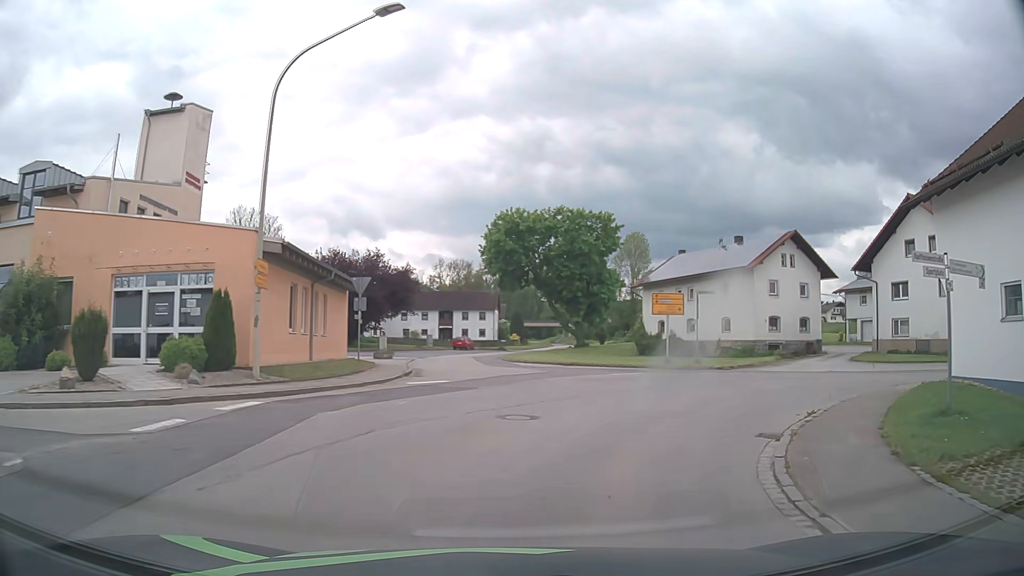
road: tertiary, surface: asphalt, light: Day
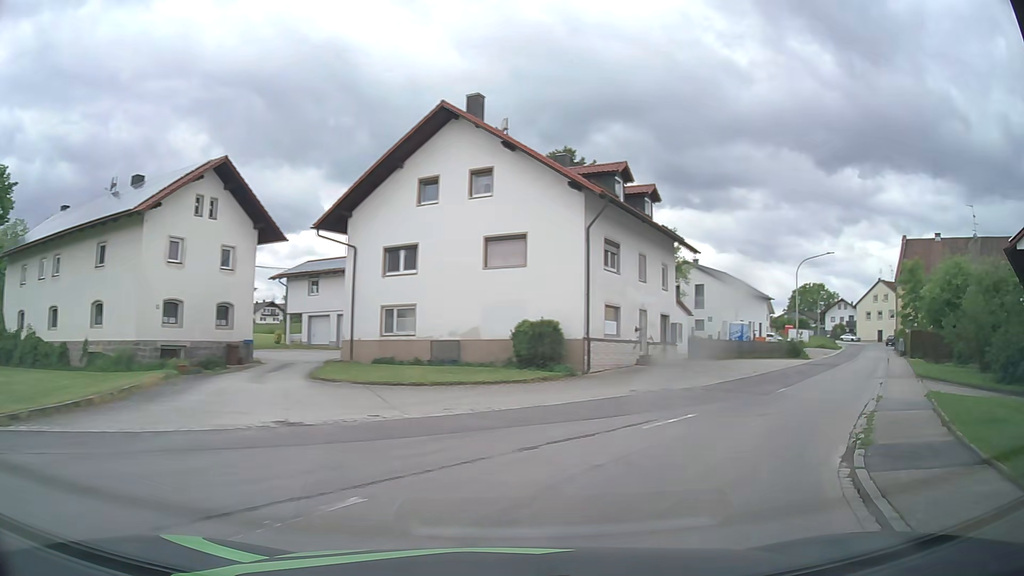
(+7.5, +18.7) m; +48°
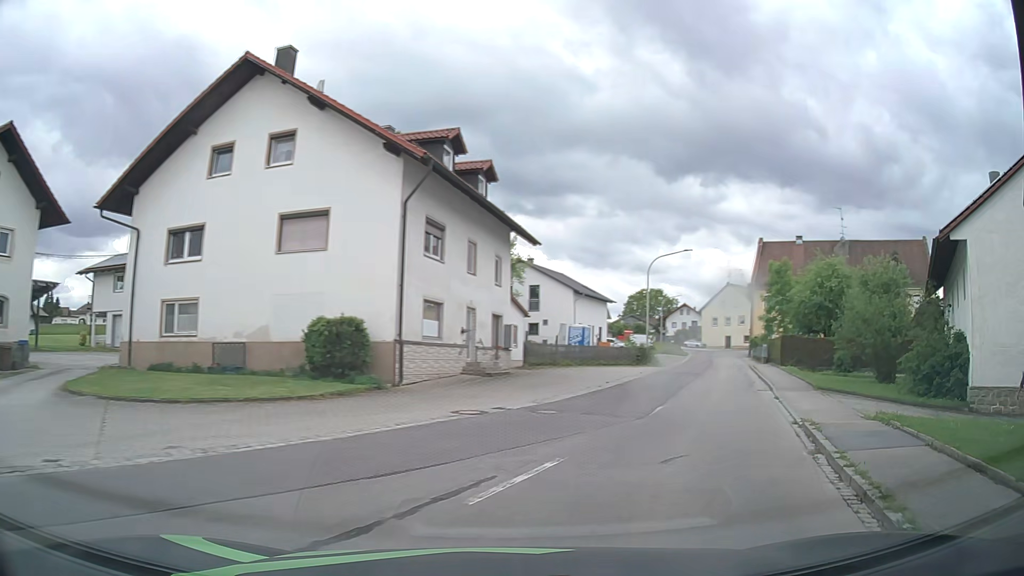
(+0.6, +5.2) m; +13°
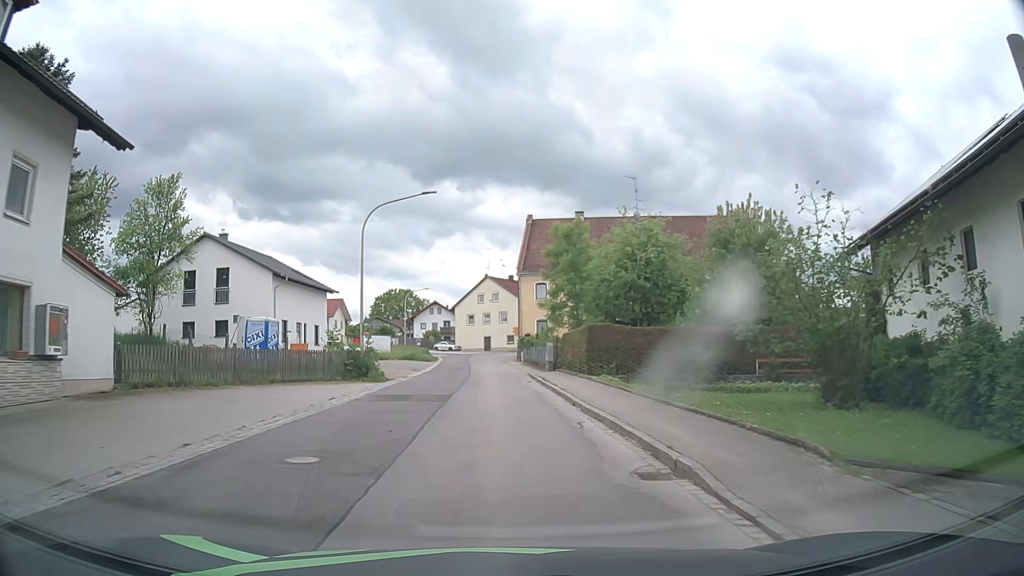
(+5.3, +16.3) m; +25°
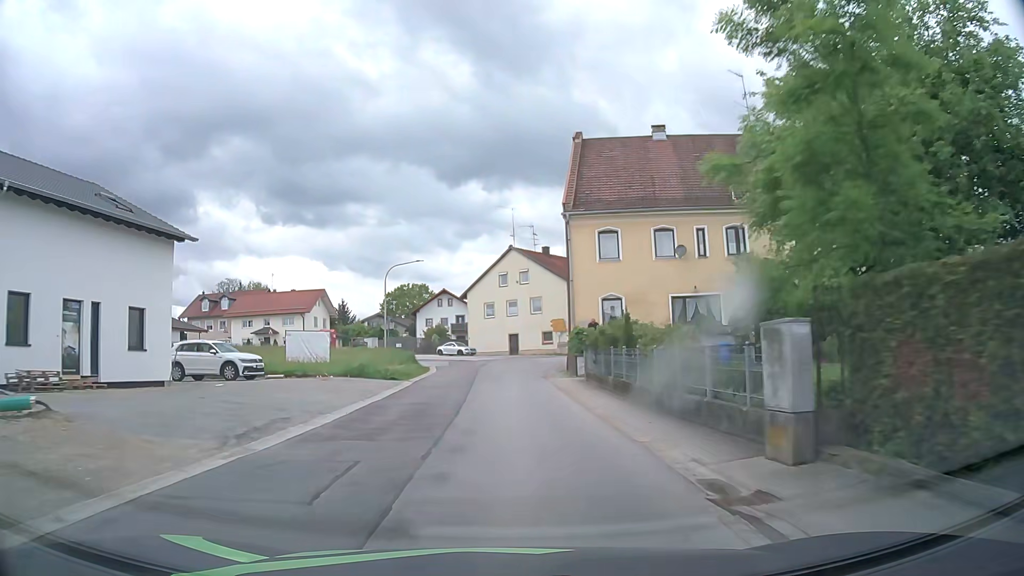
(-0.8, +28.2) m; -3°
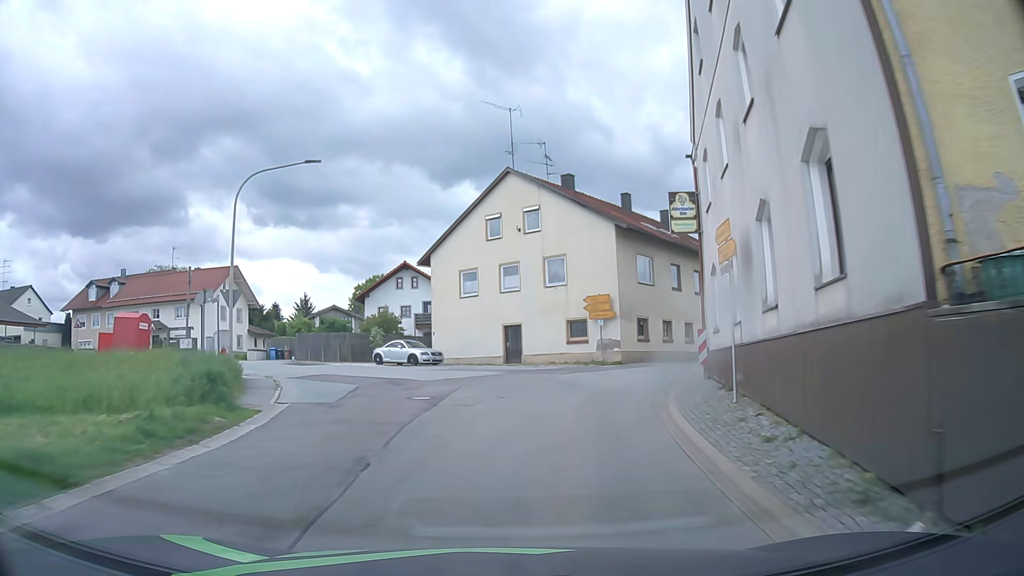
(-0.1, +28.6) m; 0°
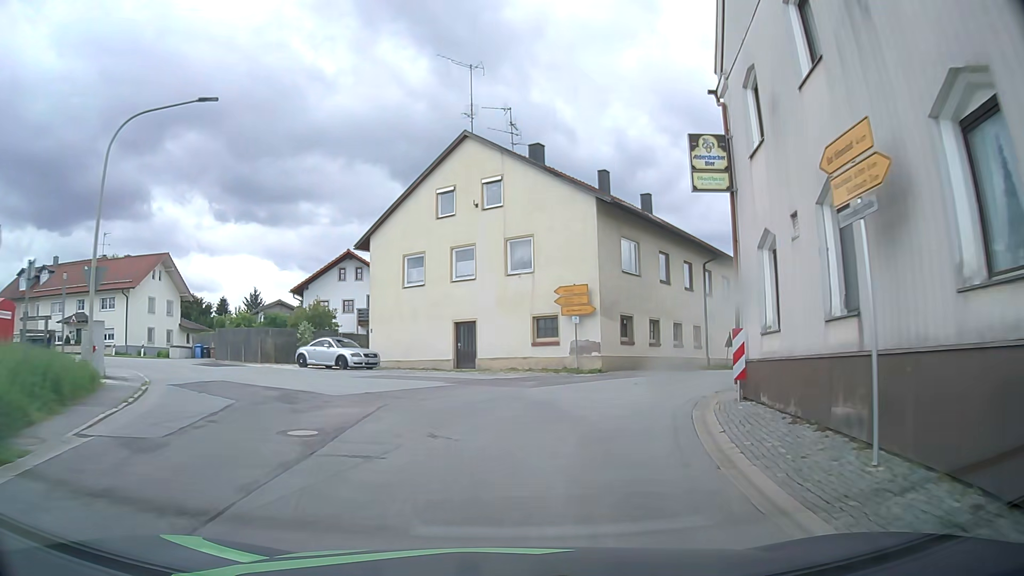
(+0.2, +6.3) m; +4°
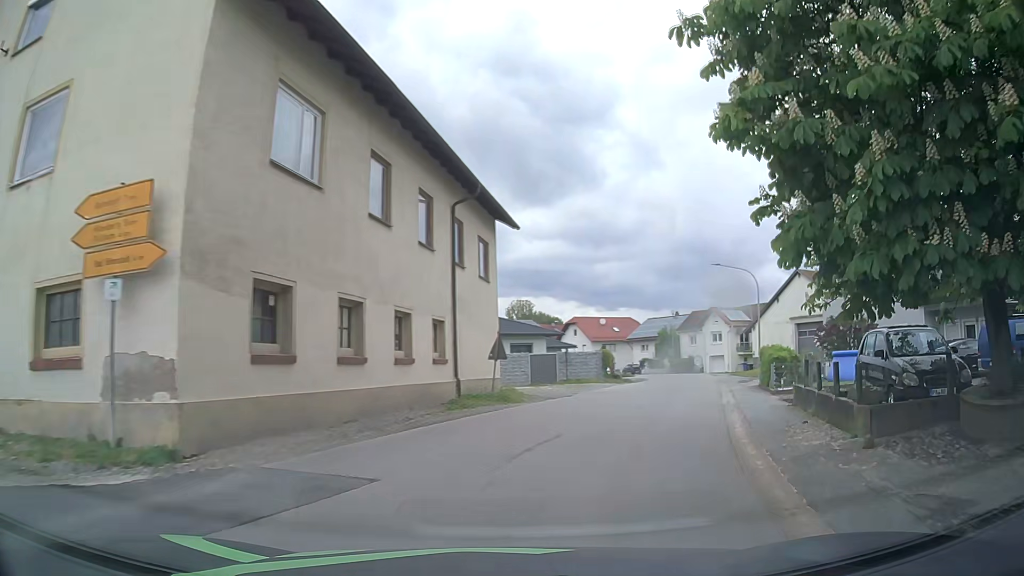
(+3.0, +16.6) m; +24°
(+1, +10) (+5, +19) (+8, +29) (+12, +38) (+15, +48) (+17, +57) (+20, +67) (+21, +77) (+21, +87) (+19, +97) m
